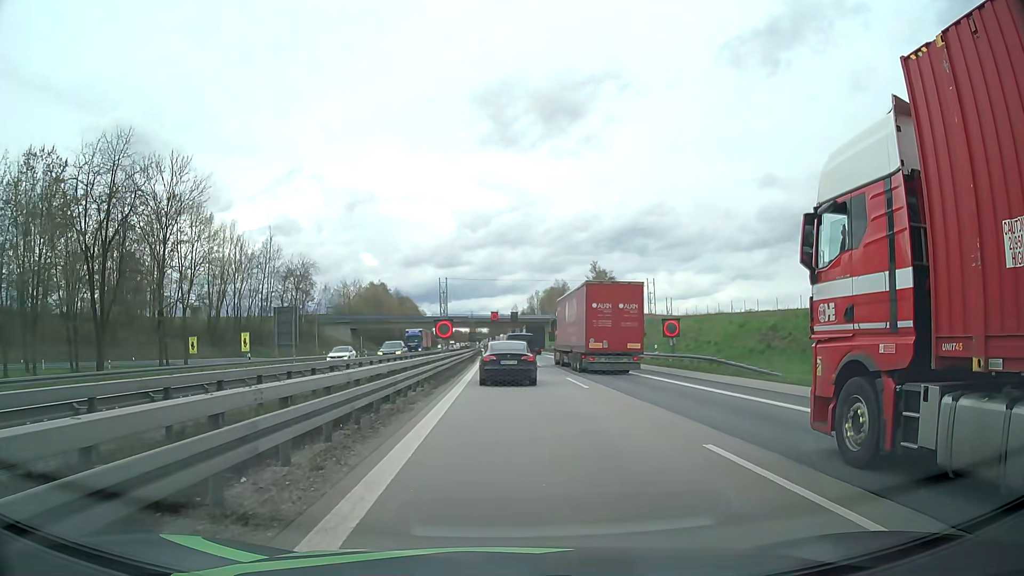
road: motorway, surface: asphalt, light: Day
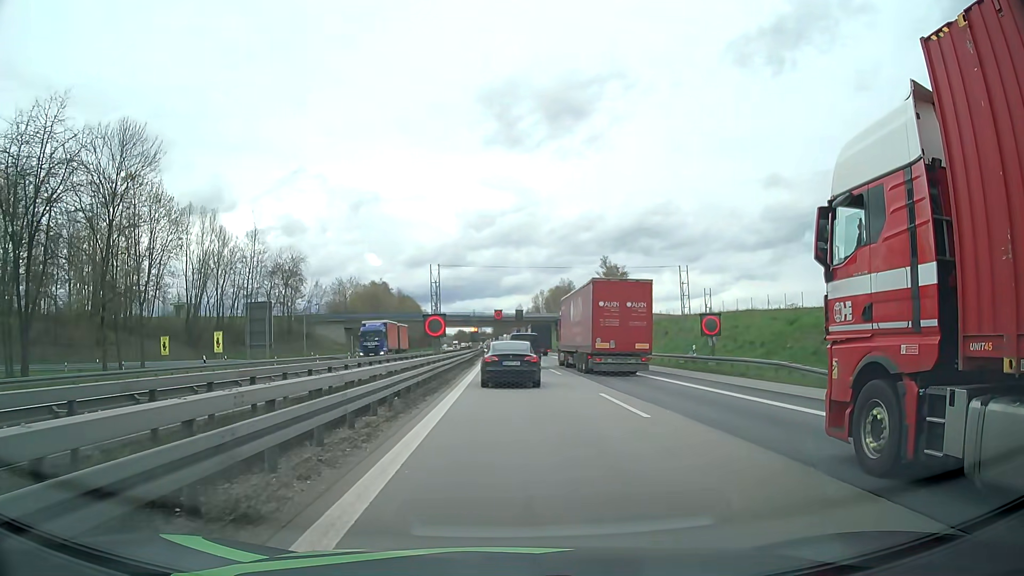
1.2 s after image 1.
(-0.1, +8.5) m; -1°
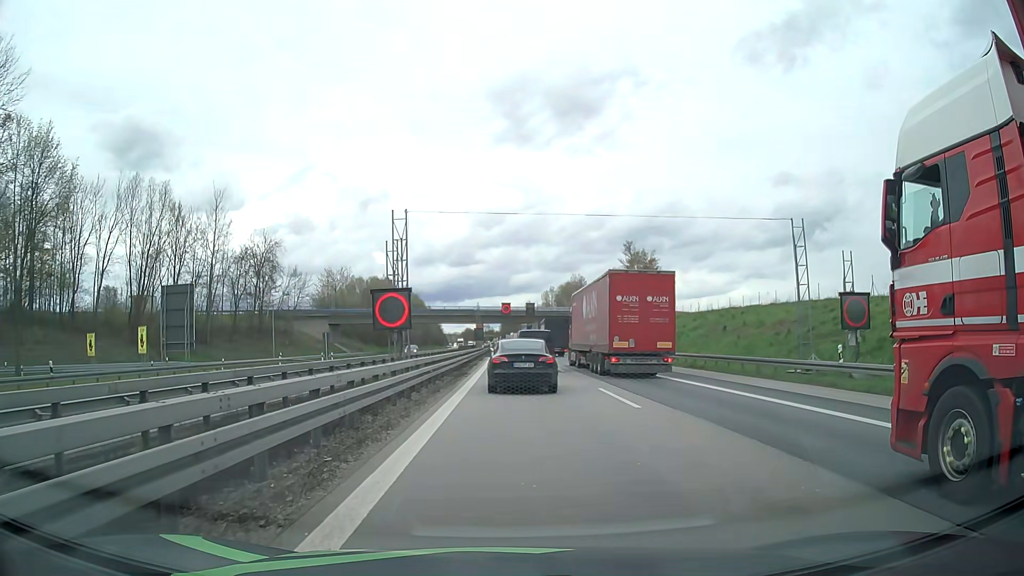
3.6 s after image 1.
(0.0, +16.5) m; -1°
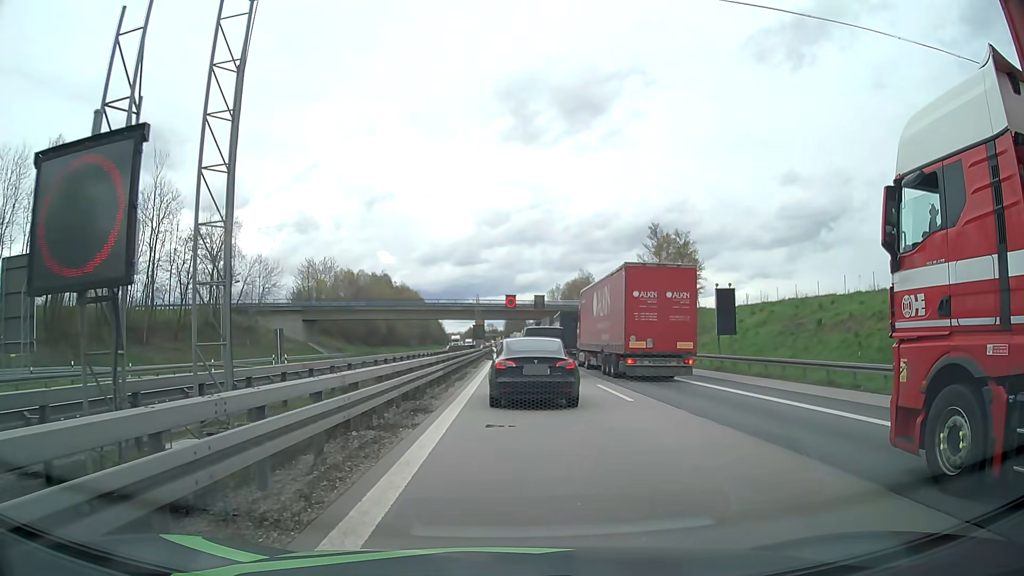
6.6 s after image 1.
(0.0, +16.3) m; -1°
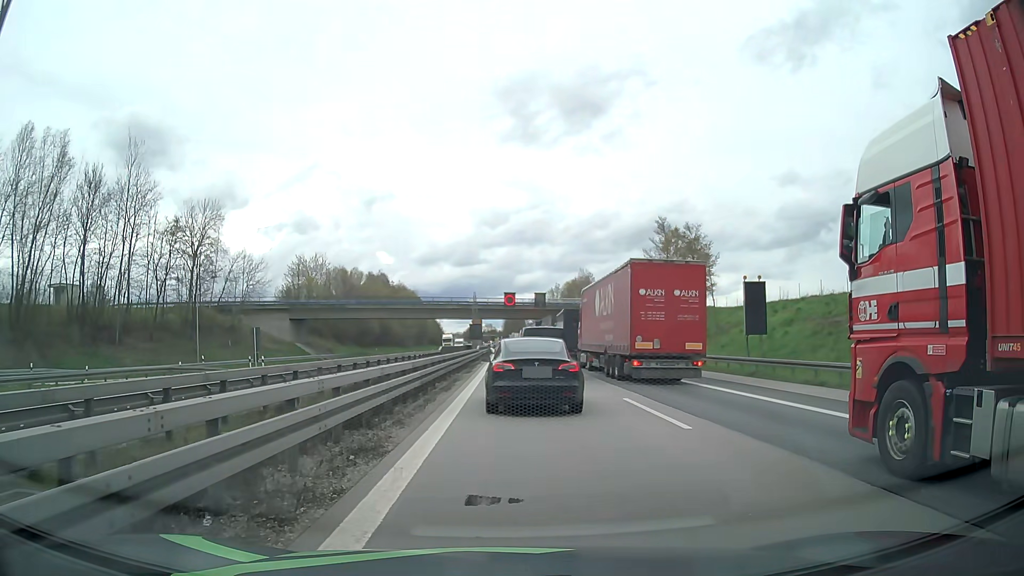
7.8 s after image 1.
(+0.1, +5.1) m; +1°
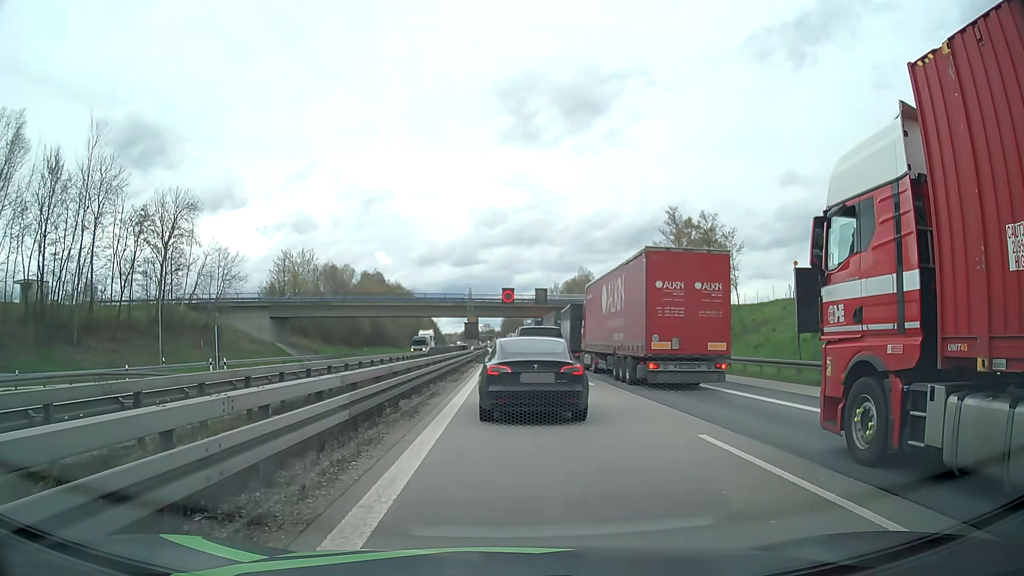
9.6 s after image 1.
(0.0, +6.7) m; 0°
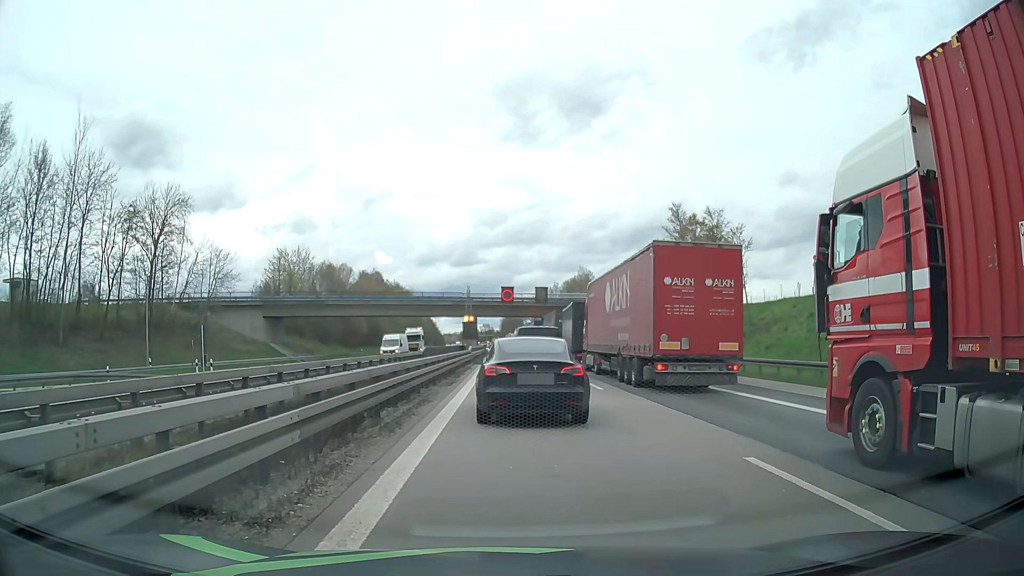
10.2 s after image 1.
(0.0, +2.0) m; 0°
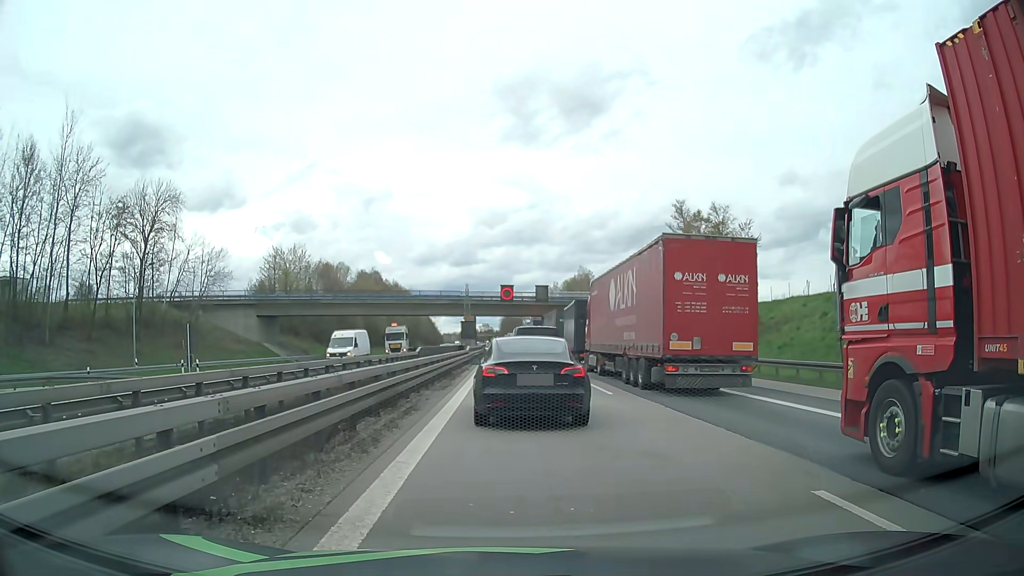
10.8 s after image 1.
(0.0, +1.9) m; +1°
(0, +10) (0, +20) (0, +30) (0, +40) (0, +50) (-1, +60) (-1, +70) (-1, +80) (-1, +90) (-1, +100) m
